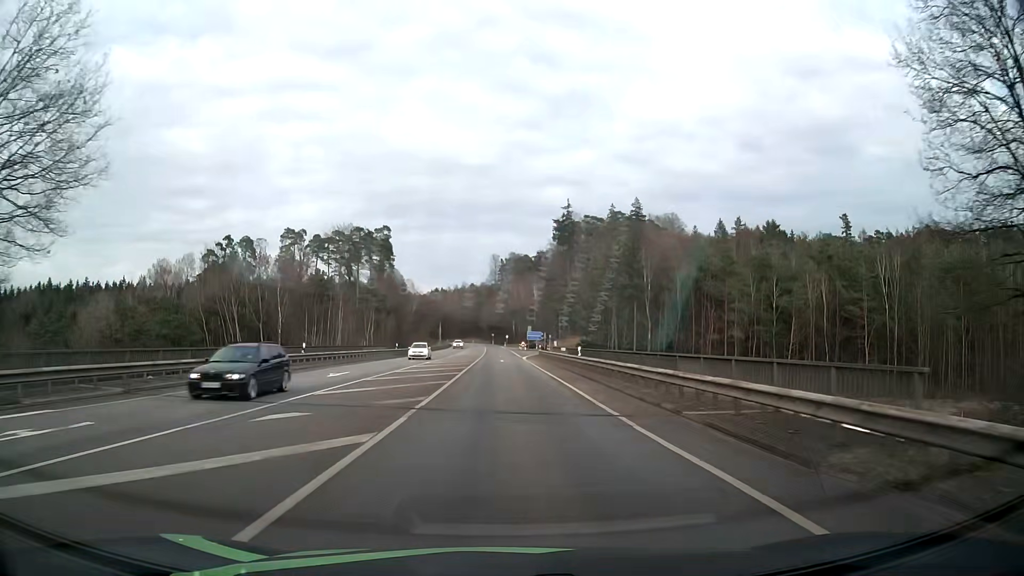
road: secondary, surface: asphalt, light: Day
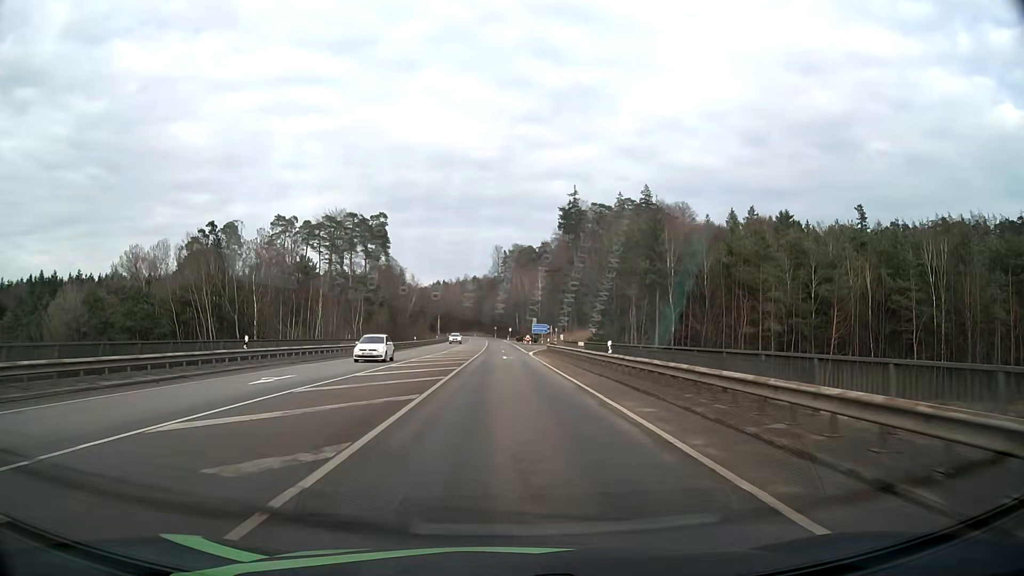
(-0.1, +9.3) m; 0°
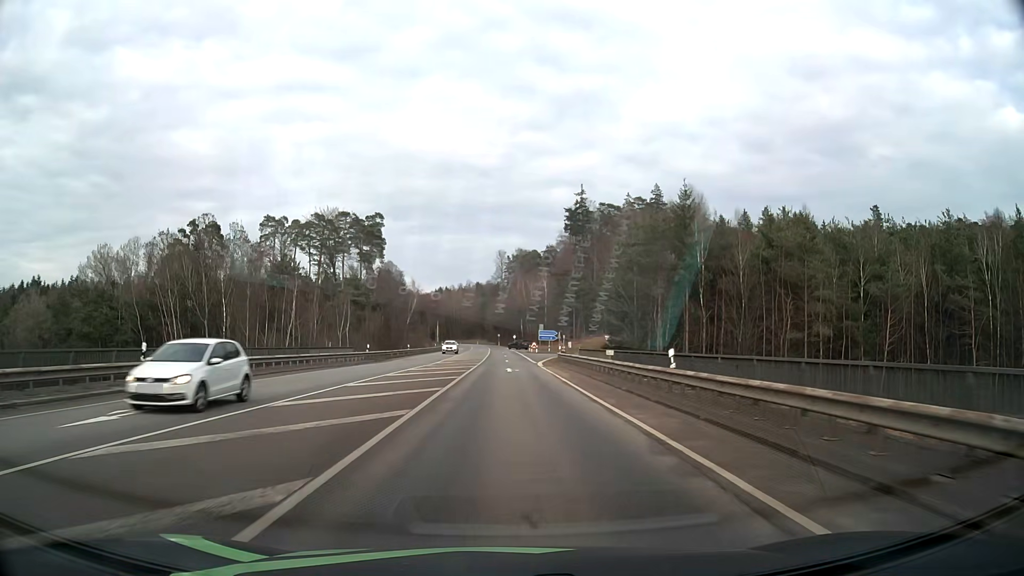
(-0.1, +9.3) m; 0°
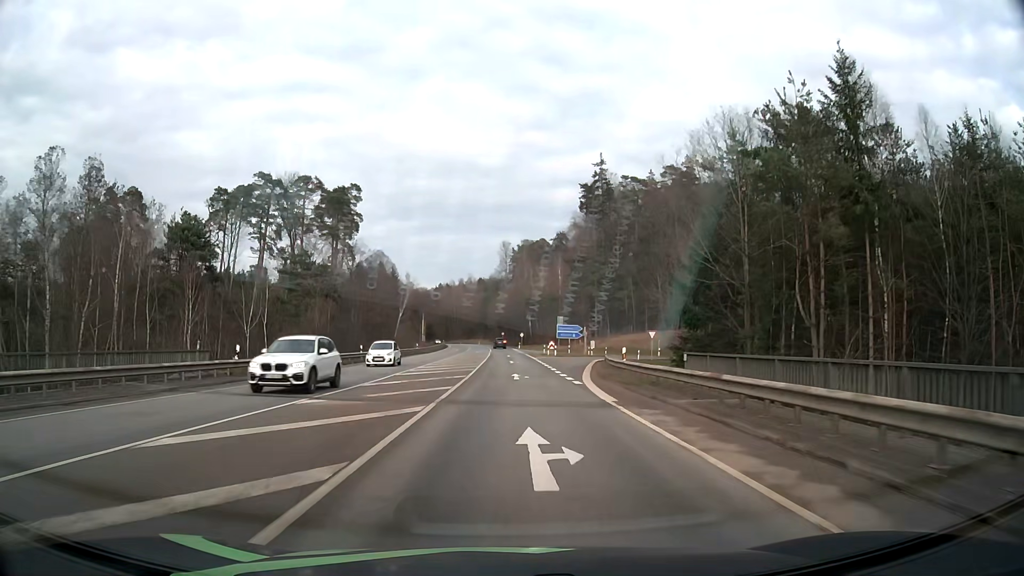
(-0.2, +28.0) m; -1°
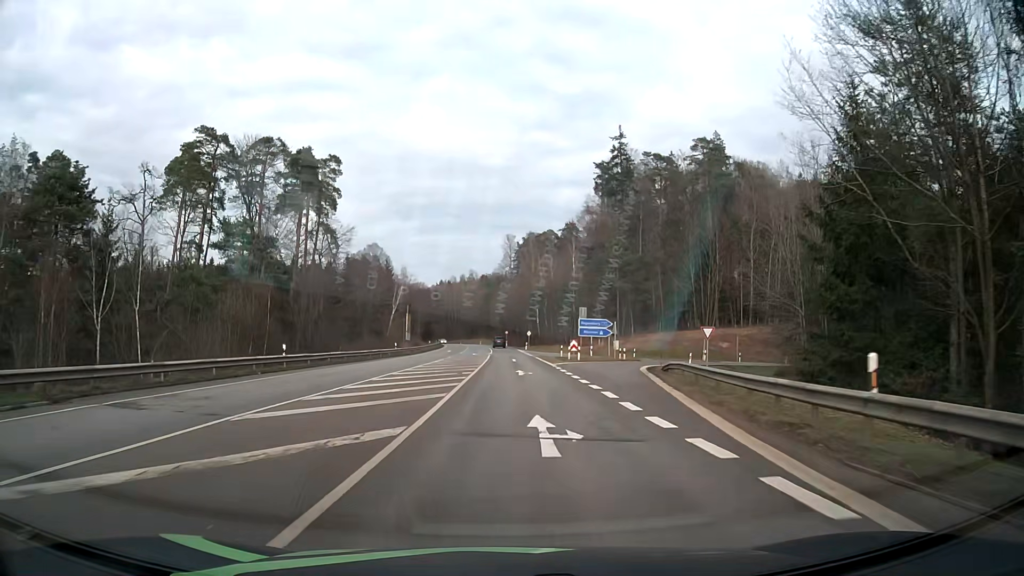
(0.0, +18.7) m; 0°
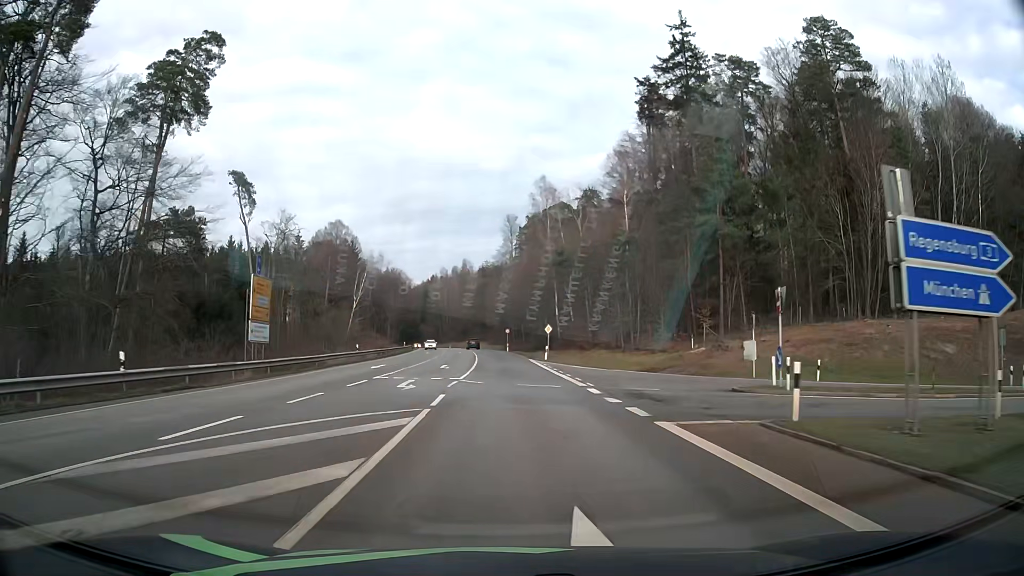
(+0.1, +47.1) m; 0°
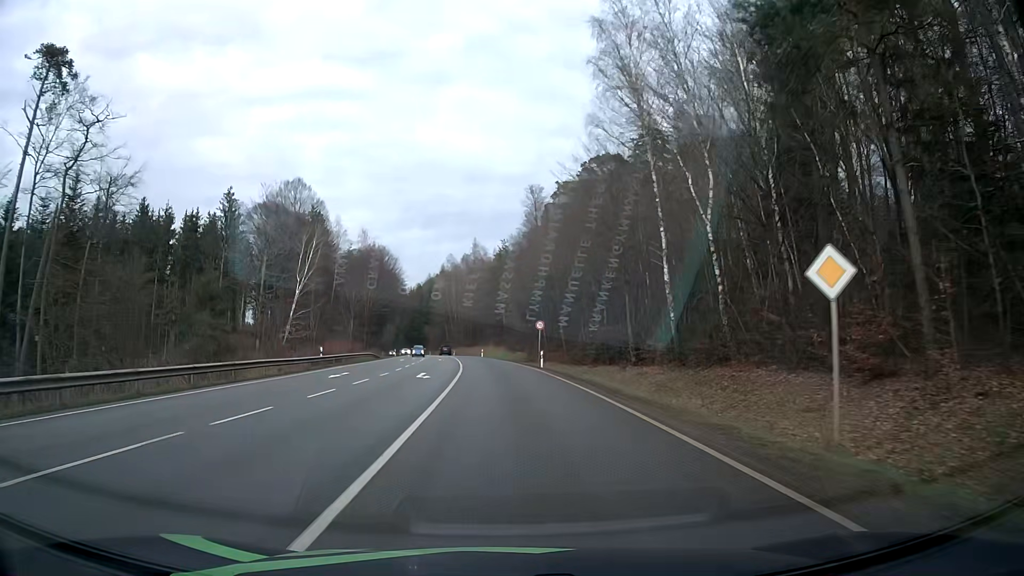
(-0.6, +48.2) m; -2°
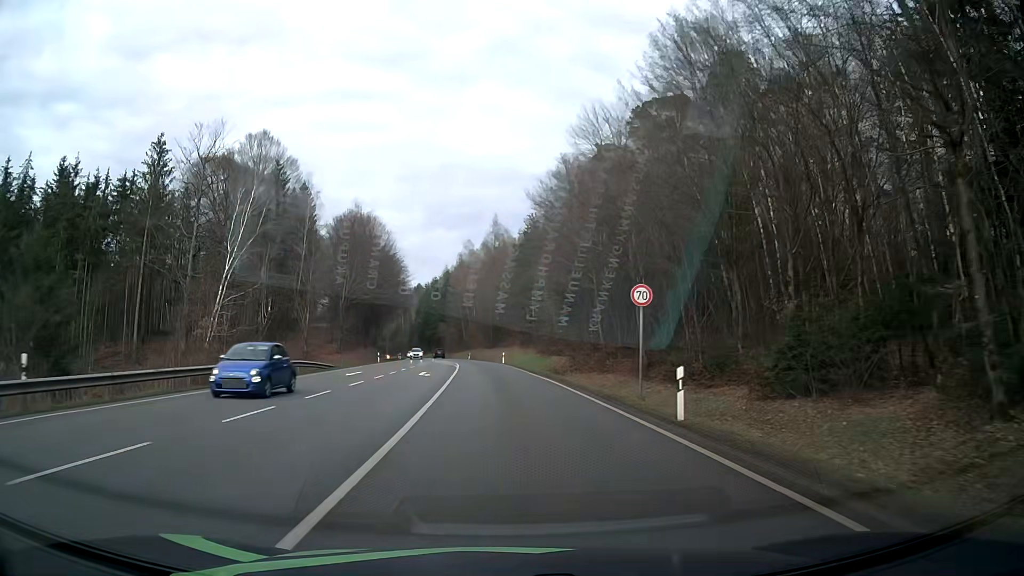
(-0.6, +29.7) m; -2°
(0, +10) (0, +20) (-1, +30) (-1, +40) (-2, +50) (-3, +60) (-4, +70) (-5, +80) (-6, +90) (-8, +100) m
